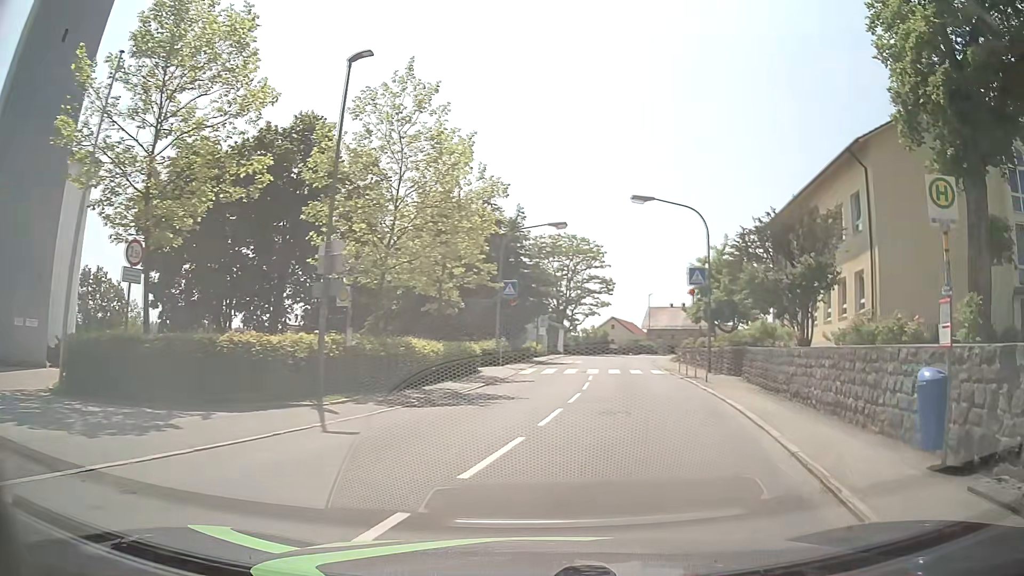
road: tertiary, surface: asphalt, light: Day
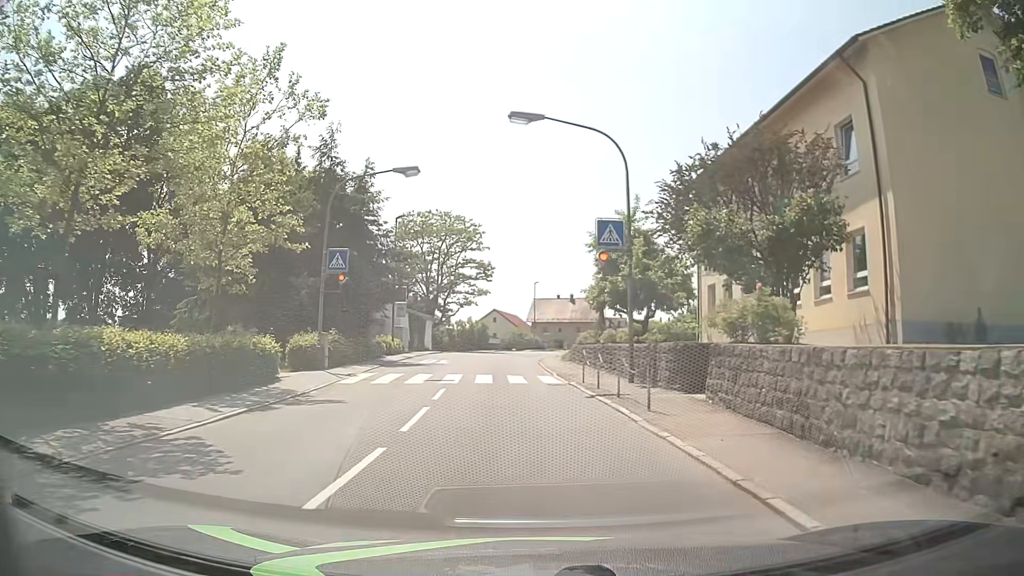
(+1.7, +10.6) m; +11°
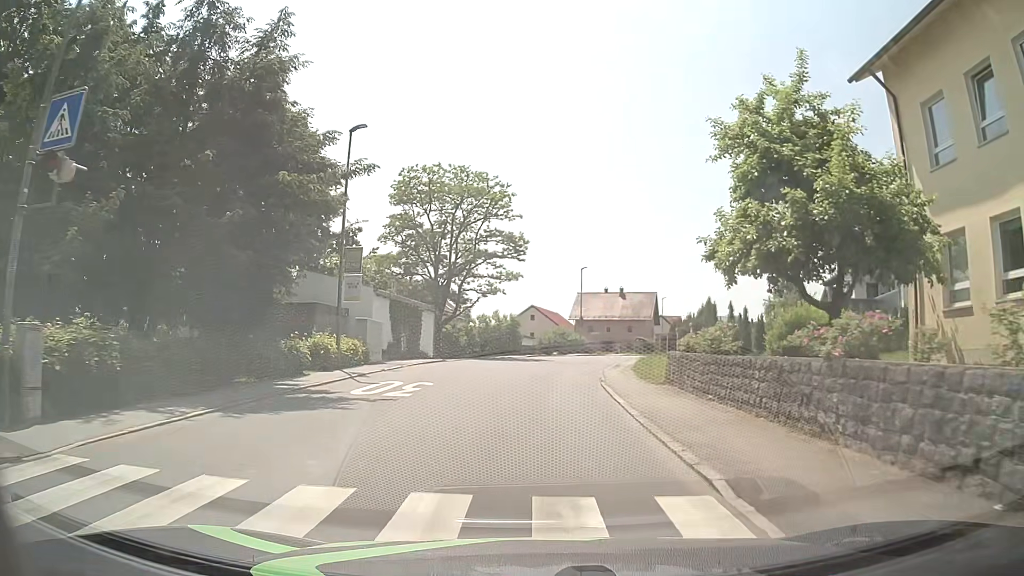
(-0.5, +17.8) m; -3°
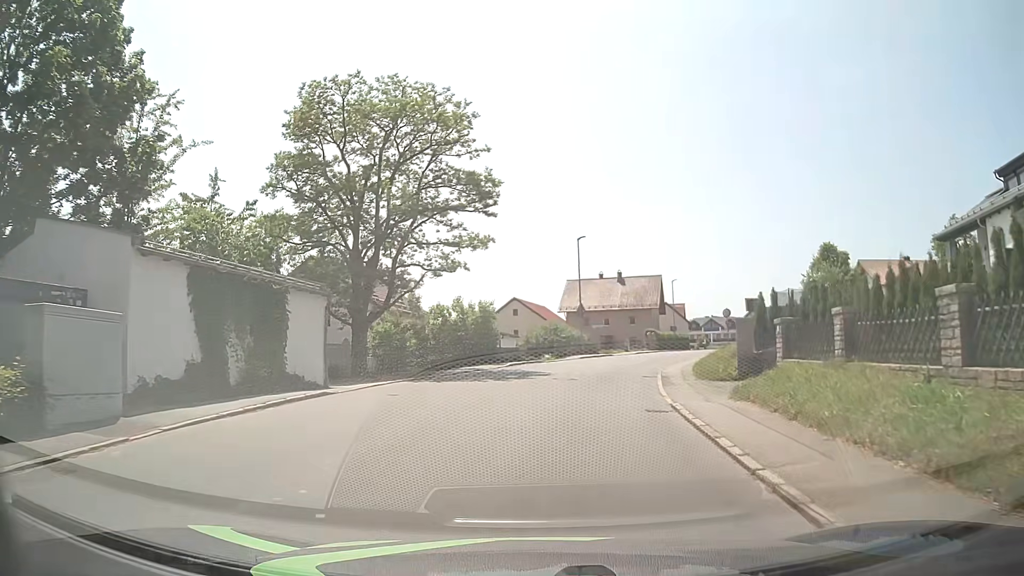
(0.0, +17.5) m; +1°
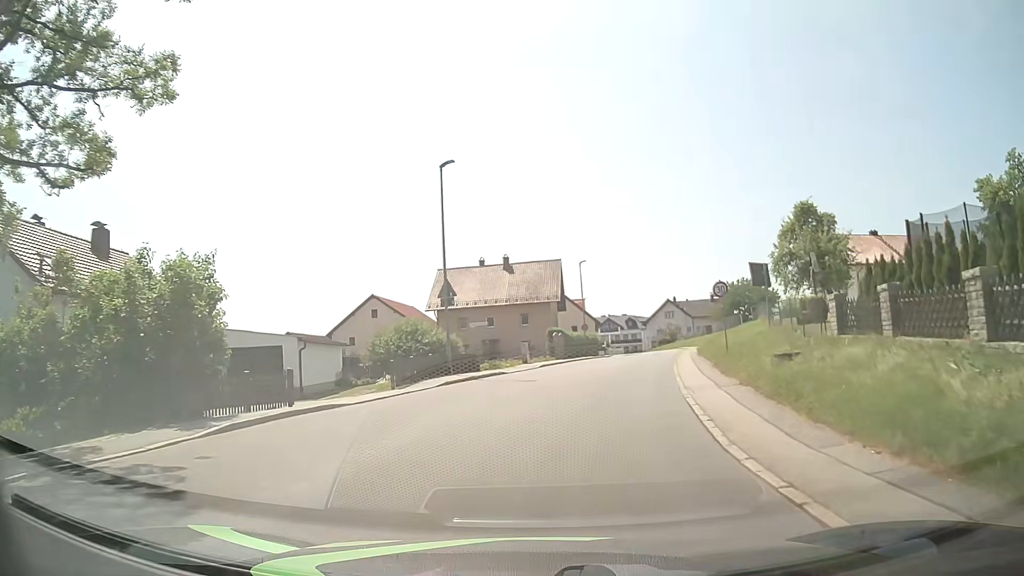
(+1.6, +21.4) m; +10°
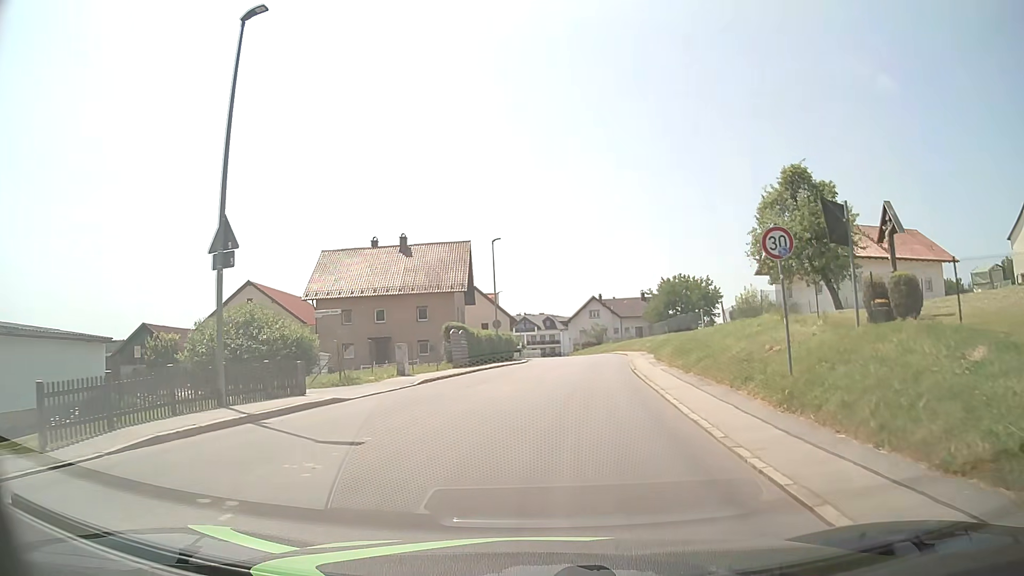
(+0.8, +13.1) m; +7°
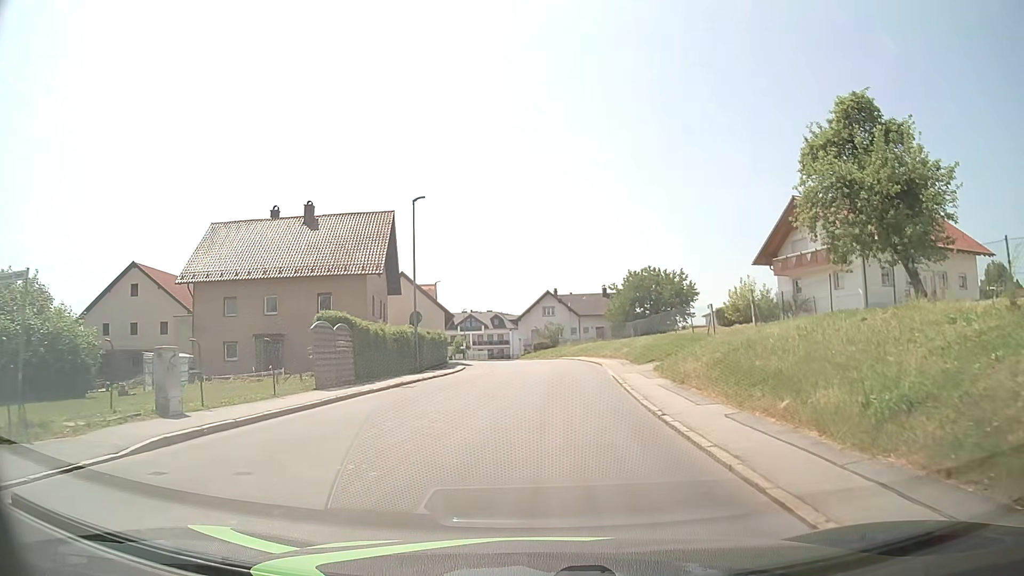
(+0.5, +13.3) m; +3°
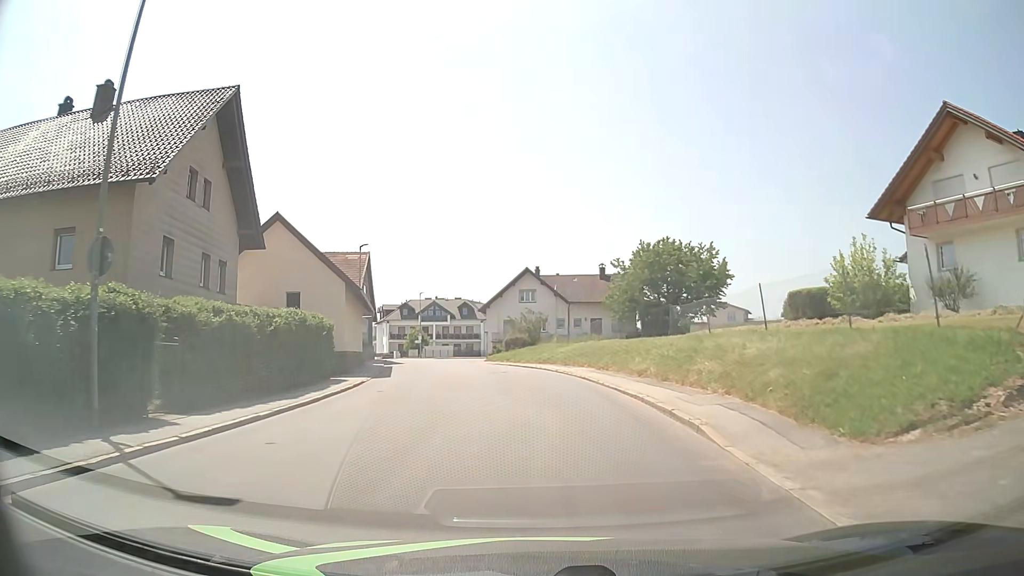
(+0.8, +22.6) m; +2°
(0, +10) (-1, +20) (-2, +30) (-4, +40) (-6, +49) (-8, +59) (-9, +69) (-8, +79) (-7, +89) (-4, +99) m
